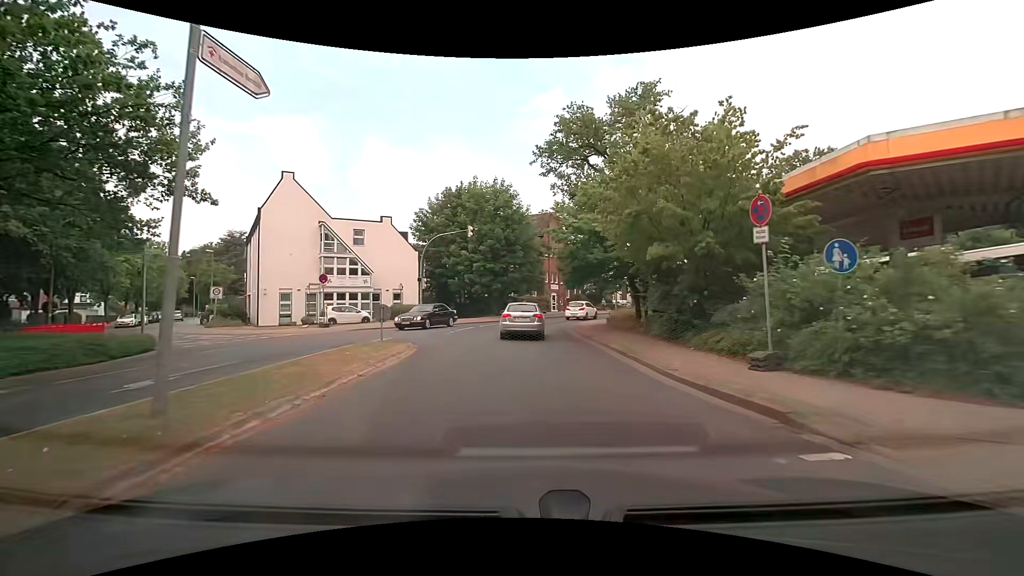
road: tertiary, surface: asphalt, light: Day
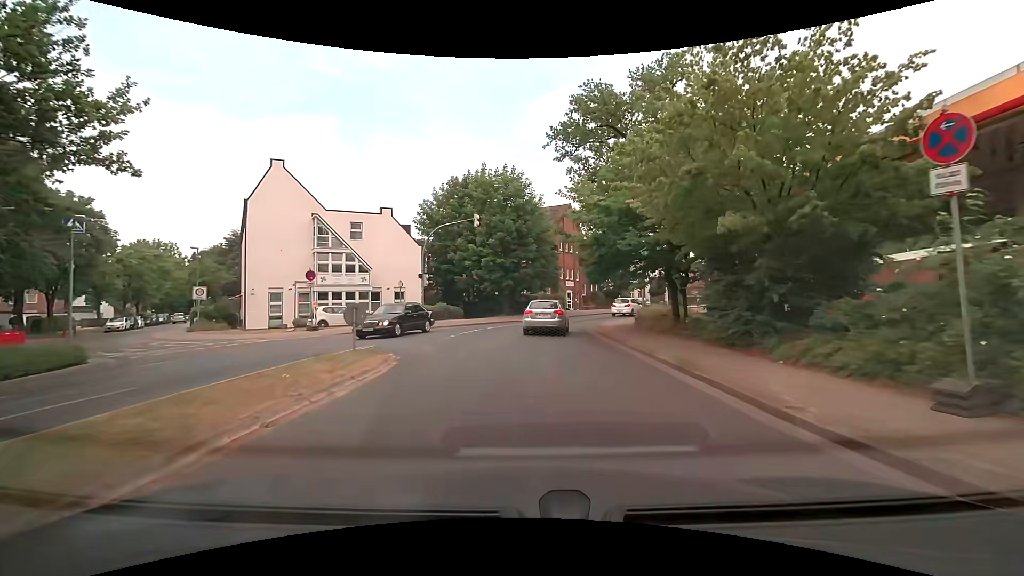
(+0.1, +4.0) m; +1°
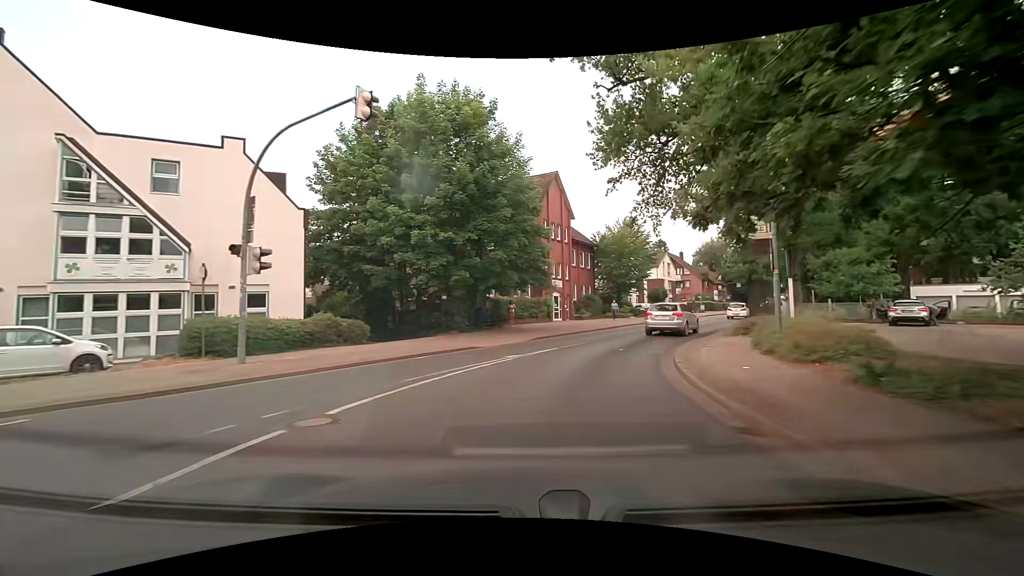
(-0.1, +18.6) m; +3°
